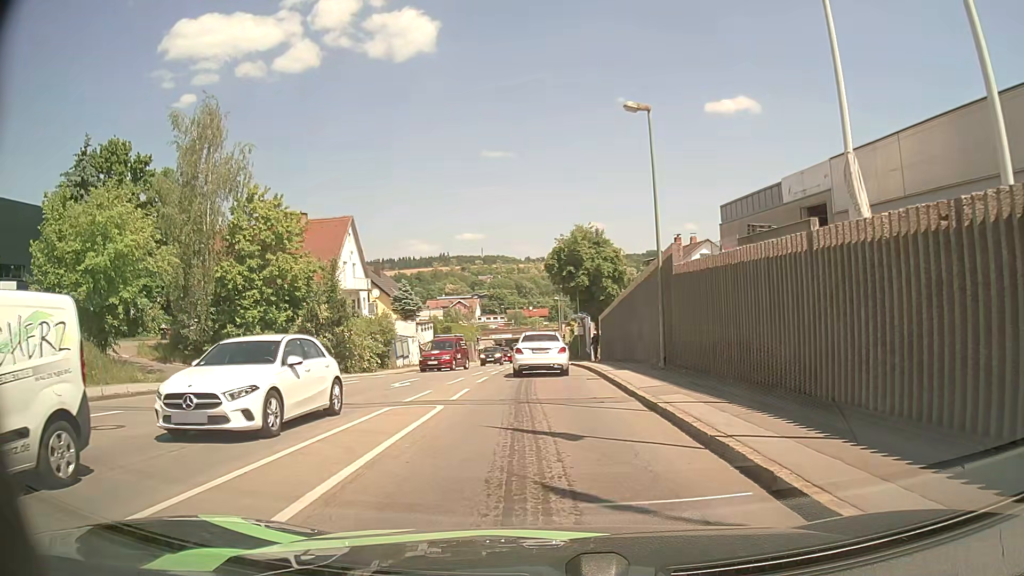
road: tertiary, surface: asphalt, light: Day
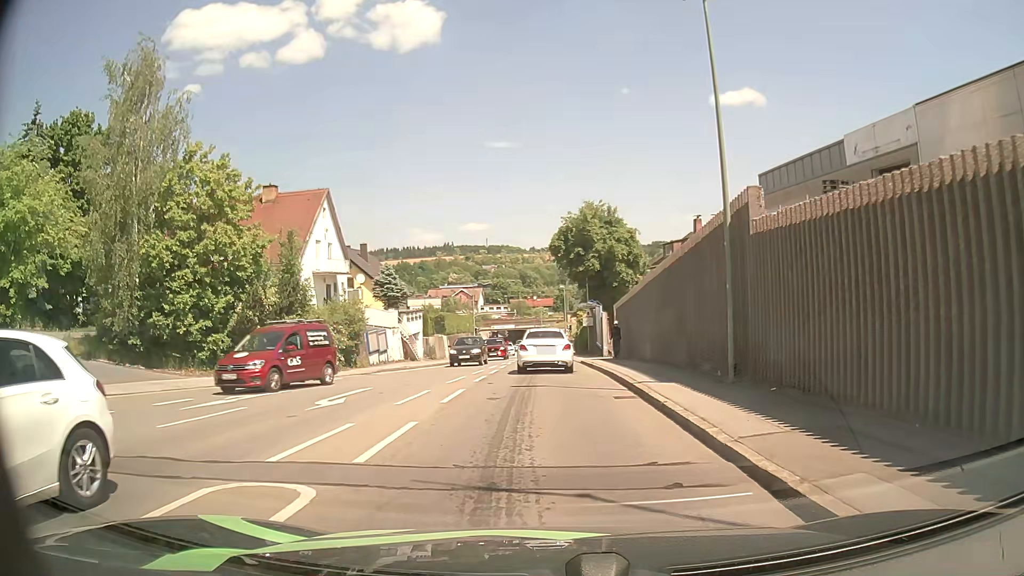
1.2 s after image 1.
(0.0, +7.2) m; 0°
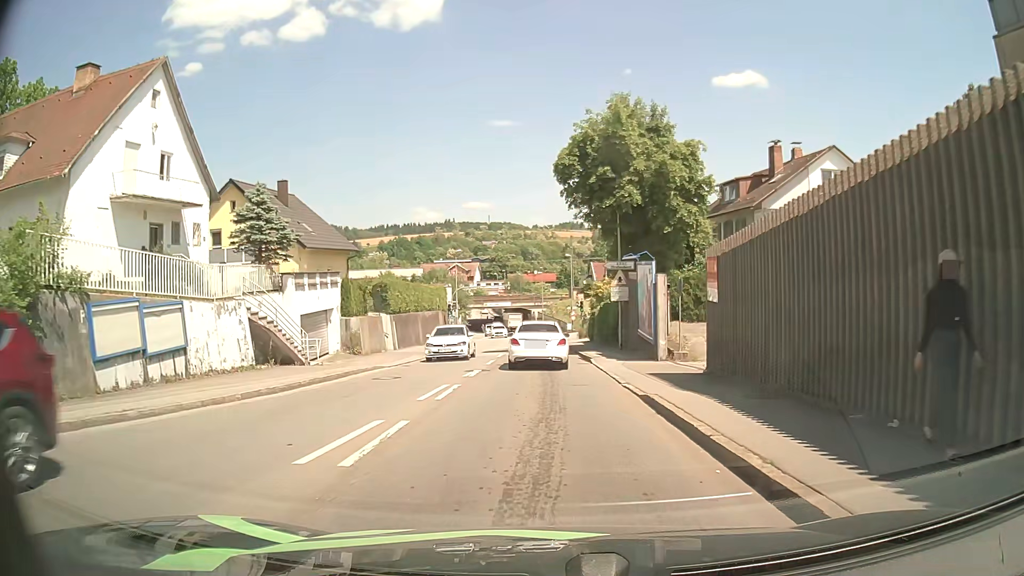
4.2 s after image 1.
(0.0, +21.8) m; 0°
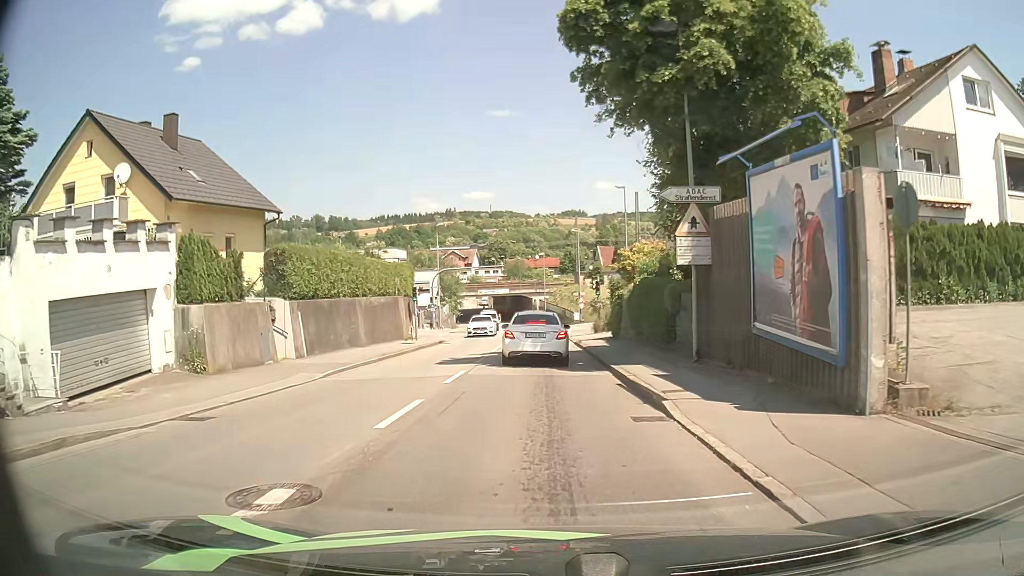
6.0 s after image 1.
(+0.1, +15.1) m; 0°
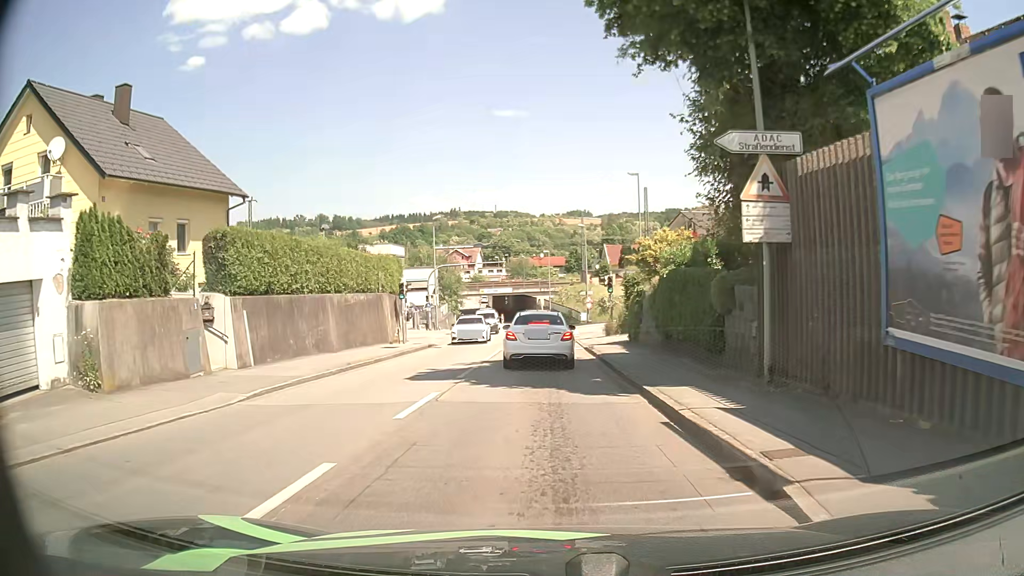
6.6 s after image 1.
(0.0, +4.8) m; 0°
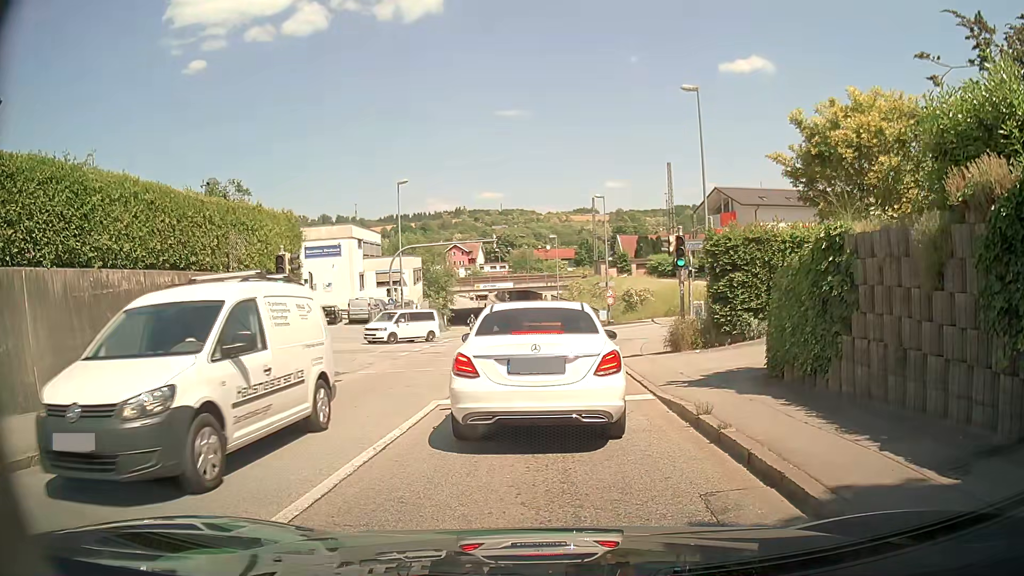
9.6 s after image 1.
(-0.1, +16.2) m; -3°
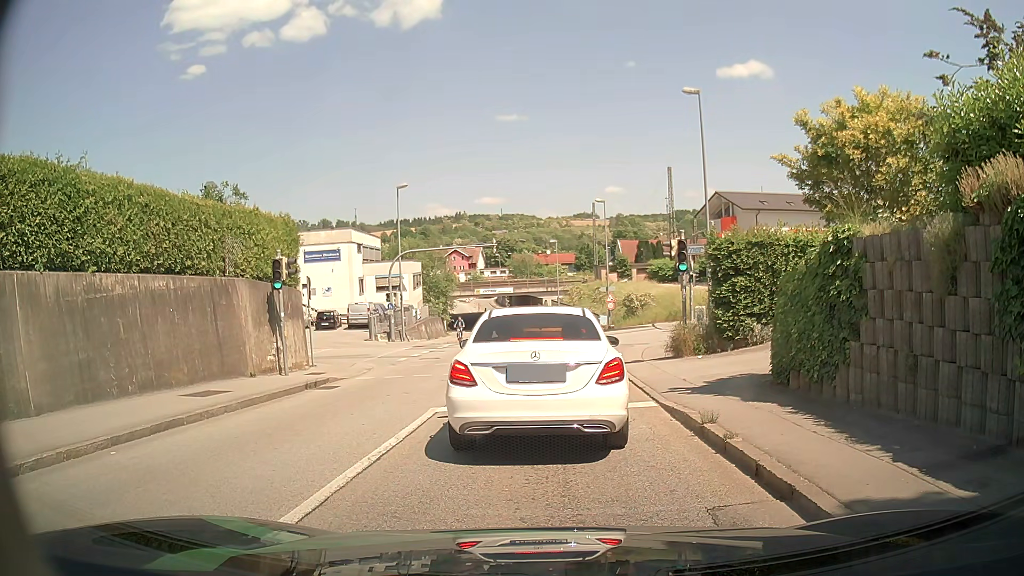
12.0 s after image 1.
(0.0, +0.3) m; 0°
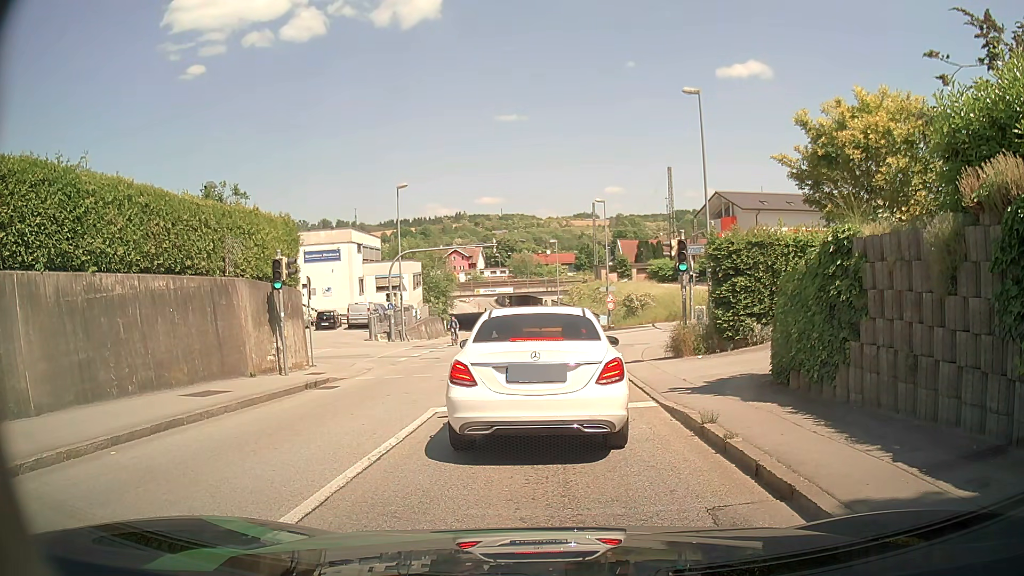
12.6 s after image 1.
(0.0, 0.0) m; 0°
